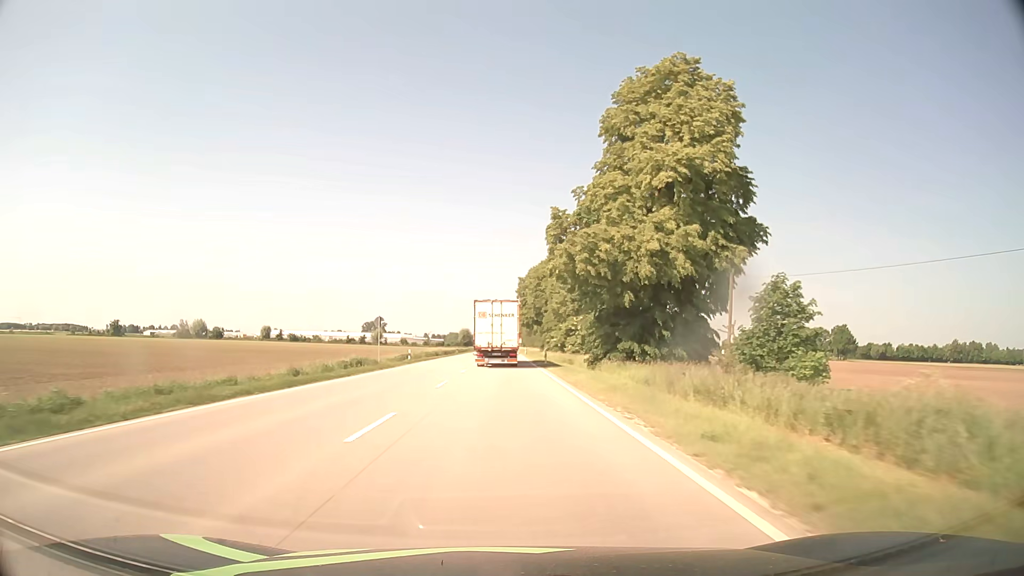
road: primary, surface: asphalt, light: Day
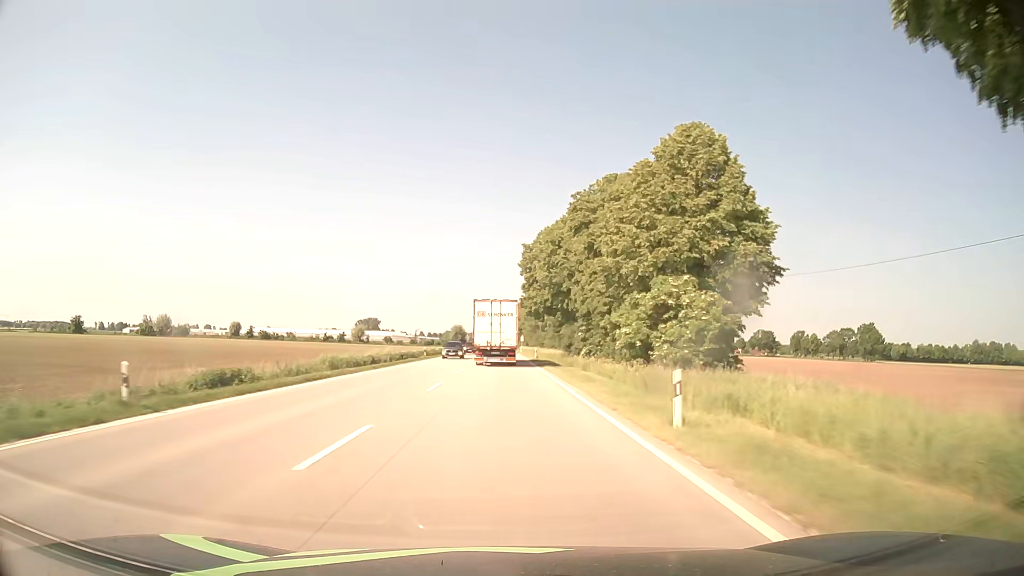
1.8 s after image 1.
(+0.1, +38.1) m; 0°
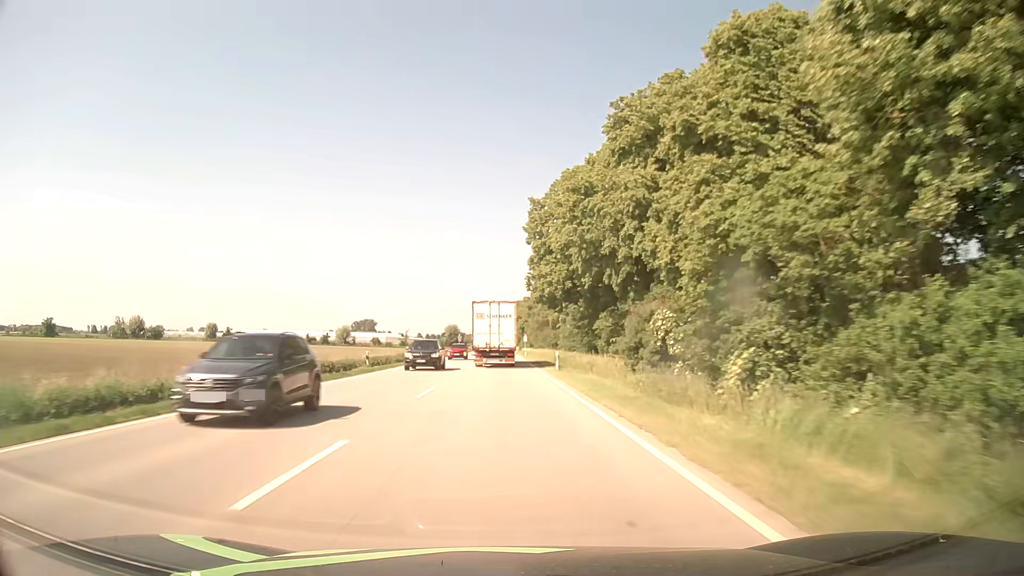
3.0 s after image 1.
(+0.1, +25.6) m; 0°
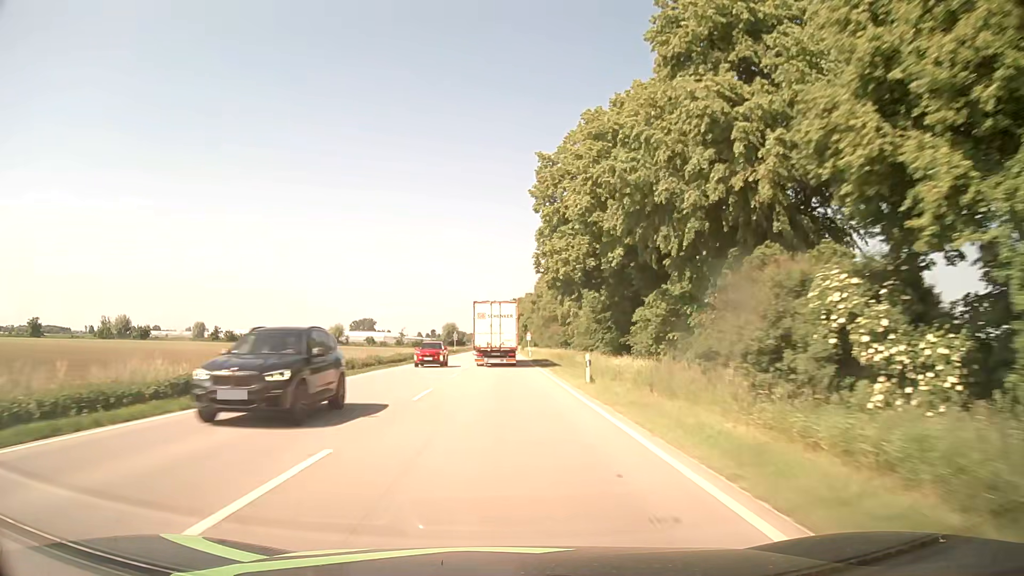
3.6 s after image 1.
(-0.1, +12.8) m; 0°
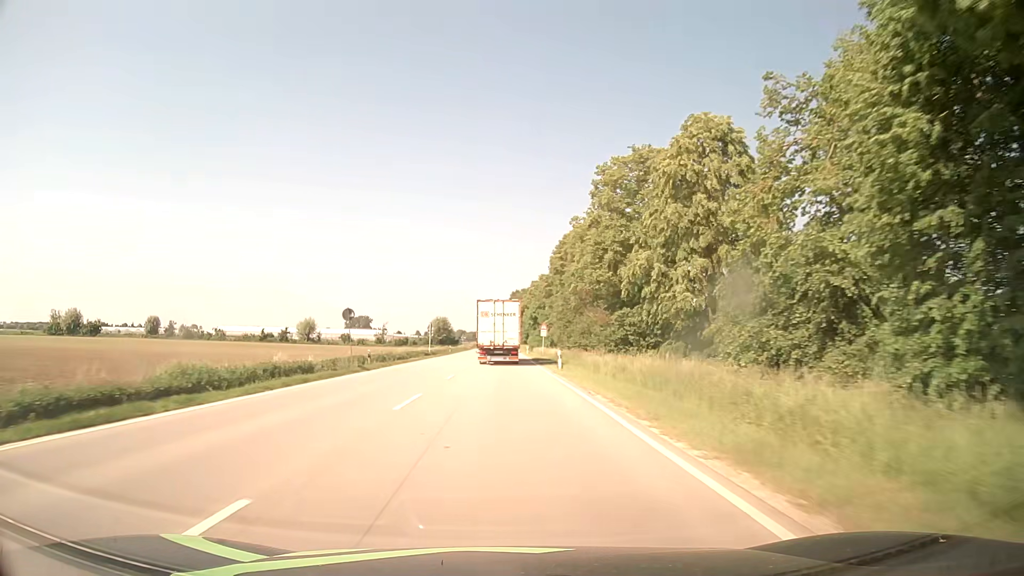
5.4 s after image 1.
(-0.1, +38.9) m; 0°
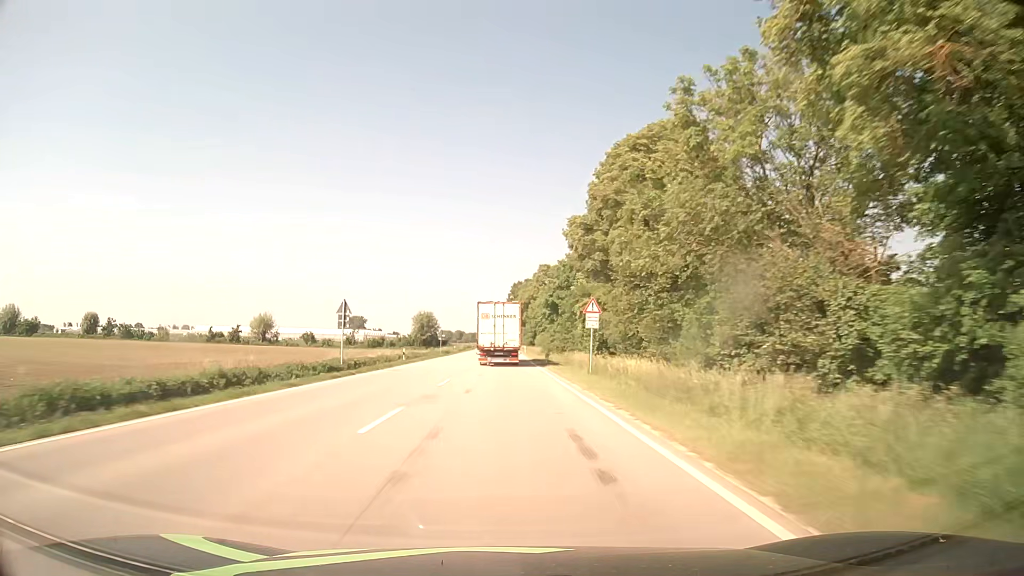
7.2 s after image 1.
(+0.1, +39.3) m; 0°
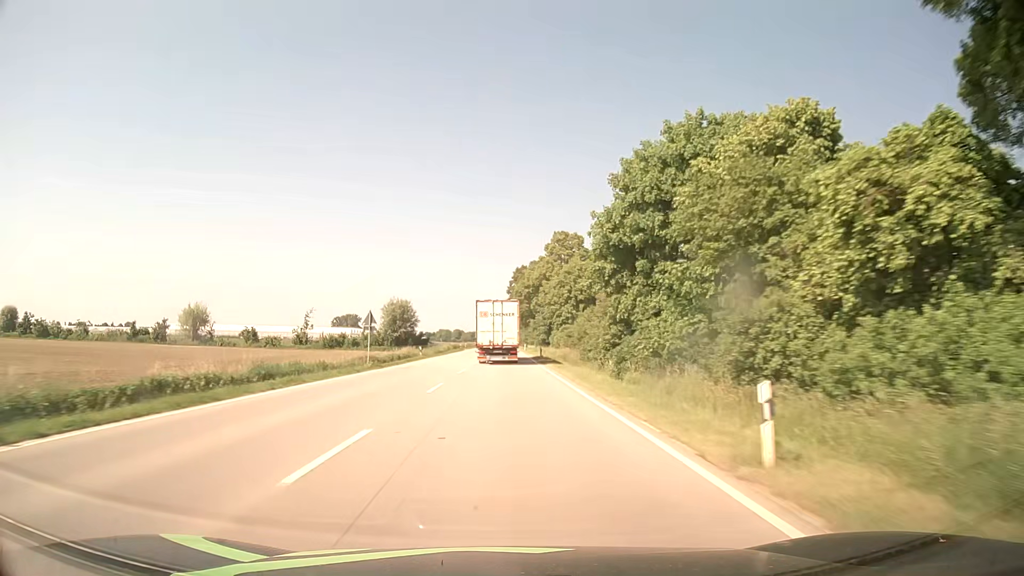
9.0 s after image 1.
(-0.1, +39.8) m; -1°
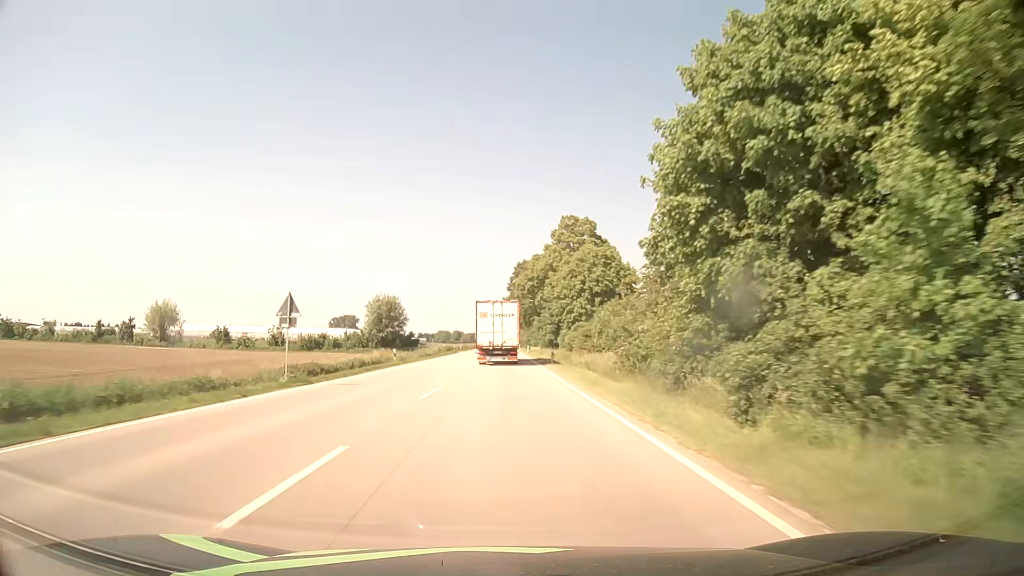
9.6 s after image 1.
(+0.2, +13.4) m; +1°
(0, +10) (0, +20) (0, +30) (0, +40) (0, +50) (0, +60) (0, +70) (0, +80) (0, +90) (0, +100) m
